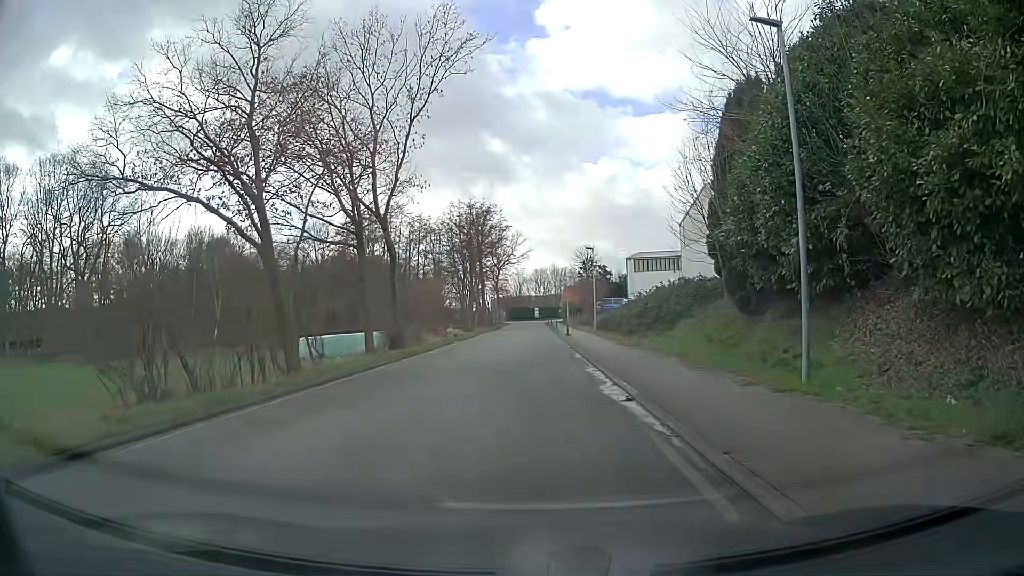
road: residential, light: Day
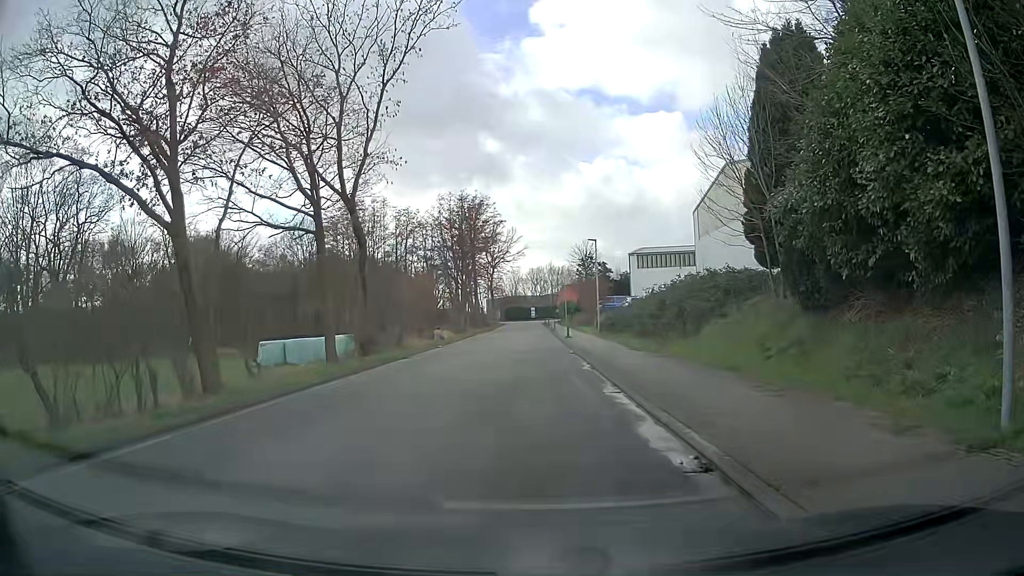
(0.0, +5.3) m; 0°
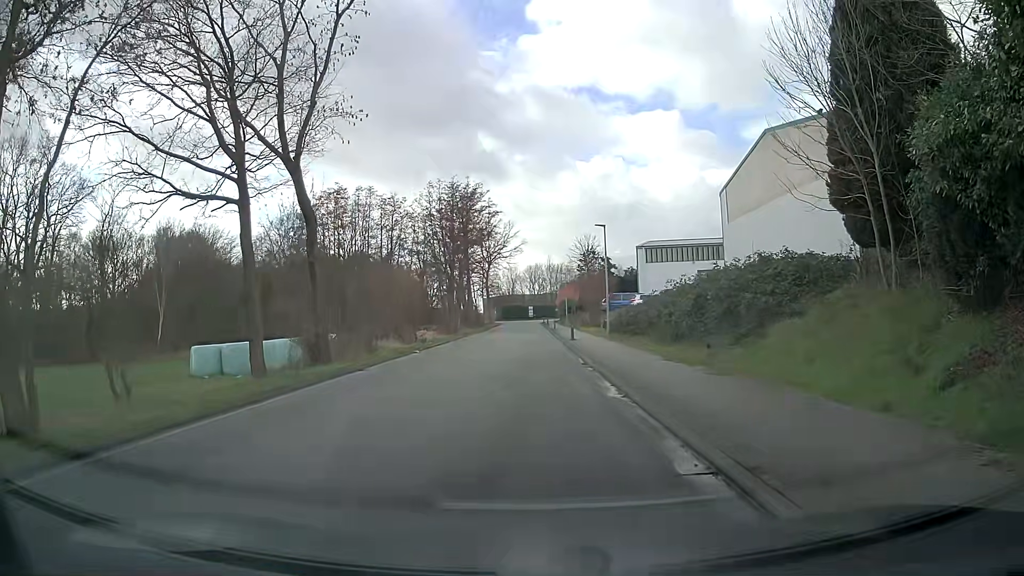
(0.0, +6.6) m; -1°
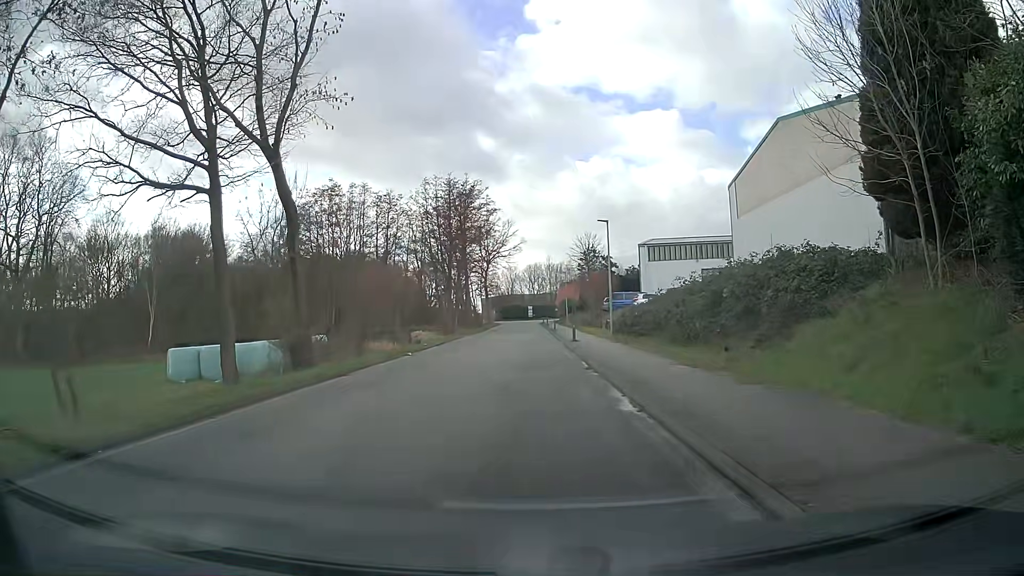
(0.0, +1.8) m; +1°
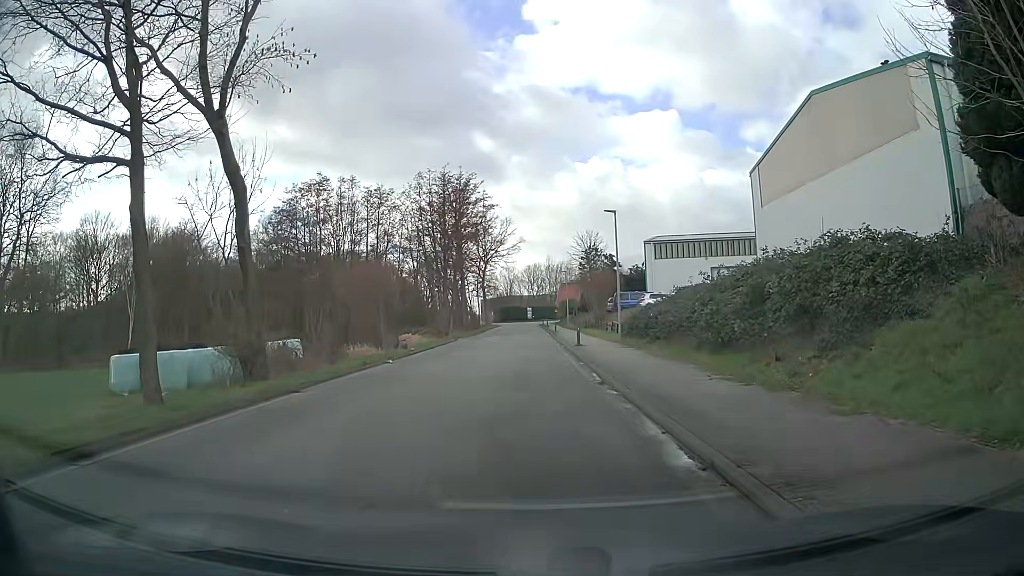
(0.0, +3.8) m; -1°
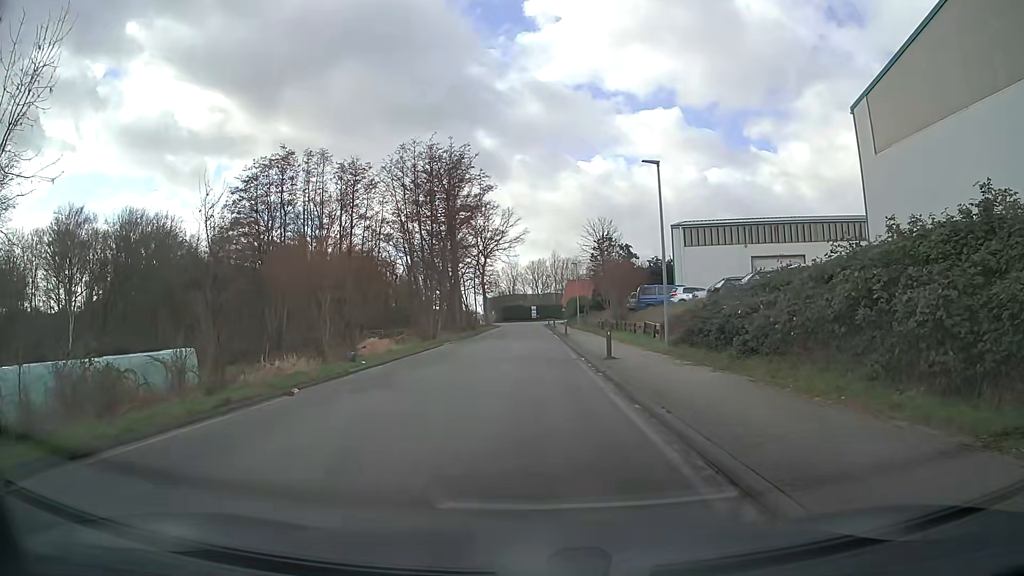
(+0.1, +10.3) m; 0°
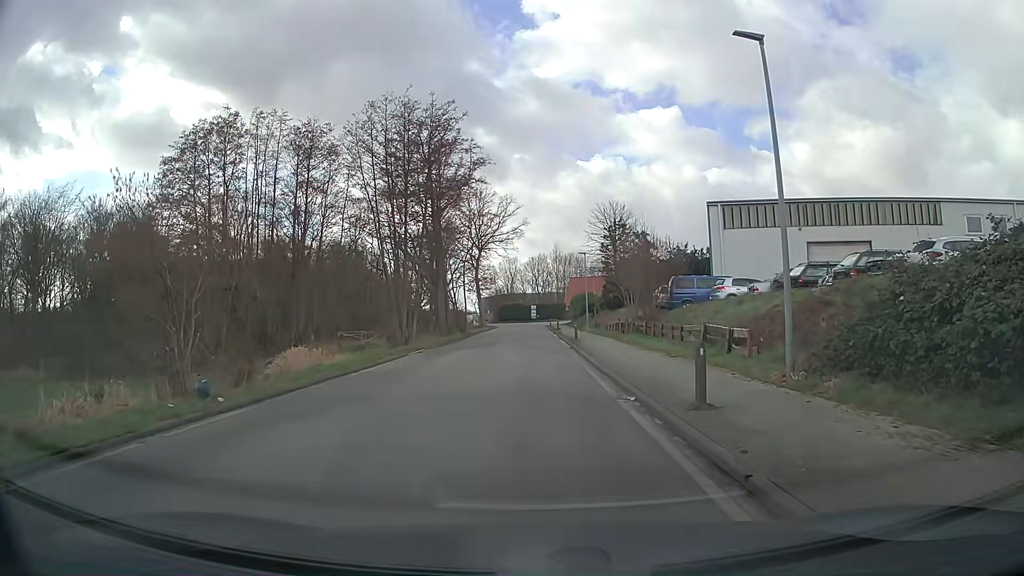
(0.0, +10.7) m; -1°
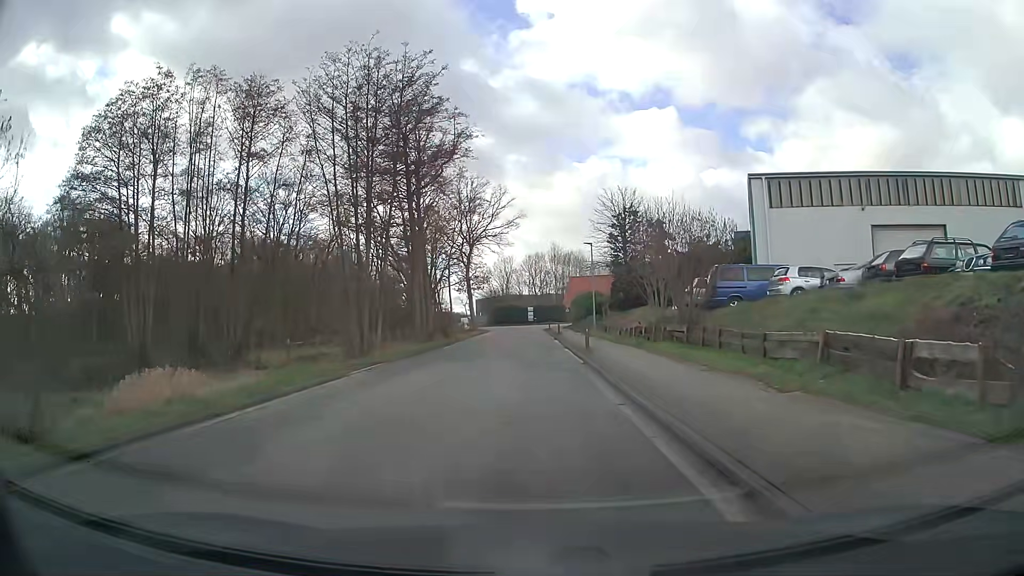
(+0.1, +8.7) m; +1°
(0, +10) (0, +20) (0, +30) (0, +40) (0, +50) (0, +60) (0, +70) (0, +80) (+2, +90) (+9, +96) m
